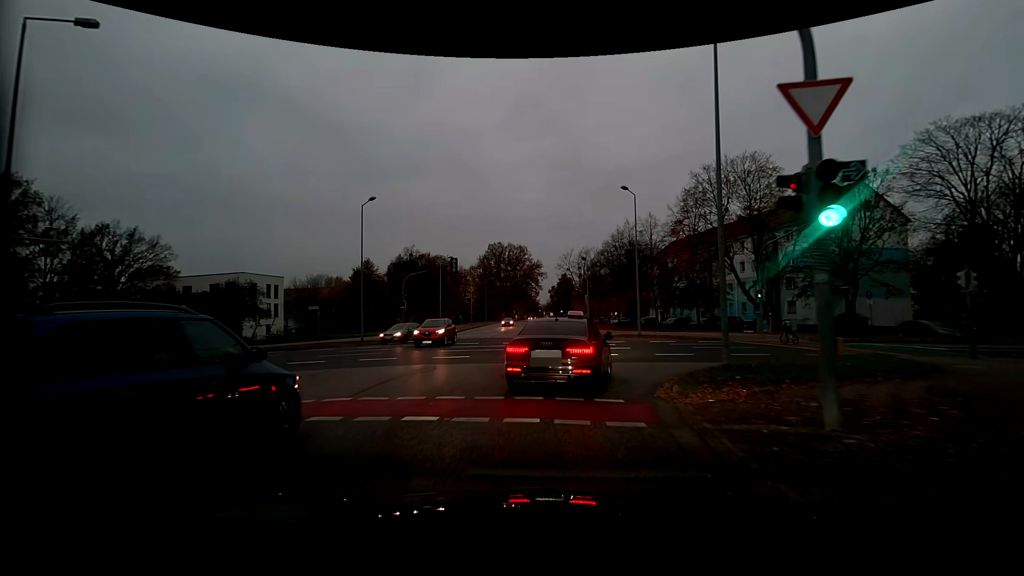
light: Dusk
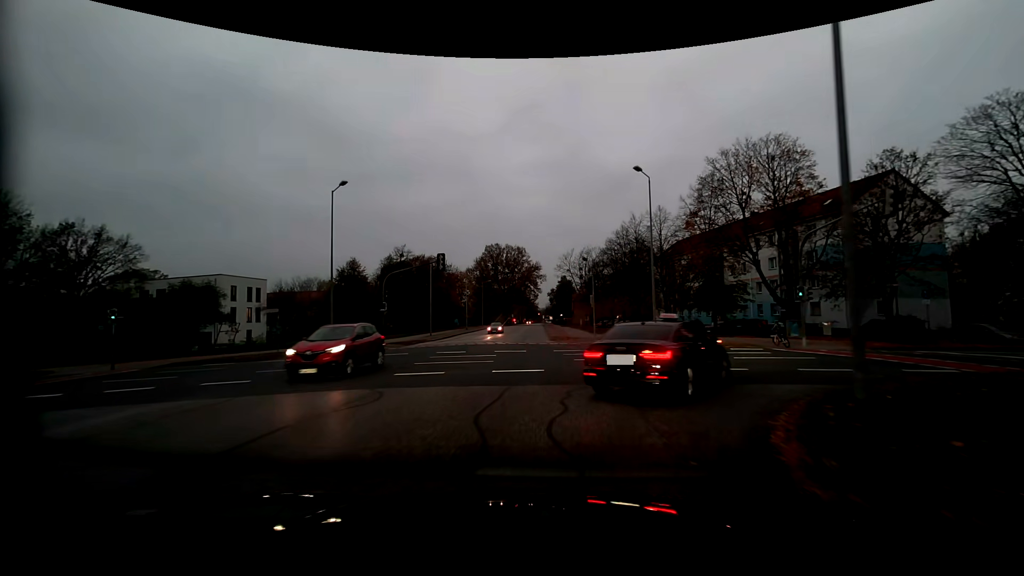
(-0.1, +5.6) m; -2°
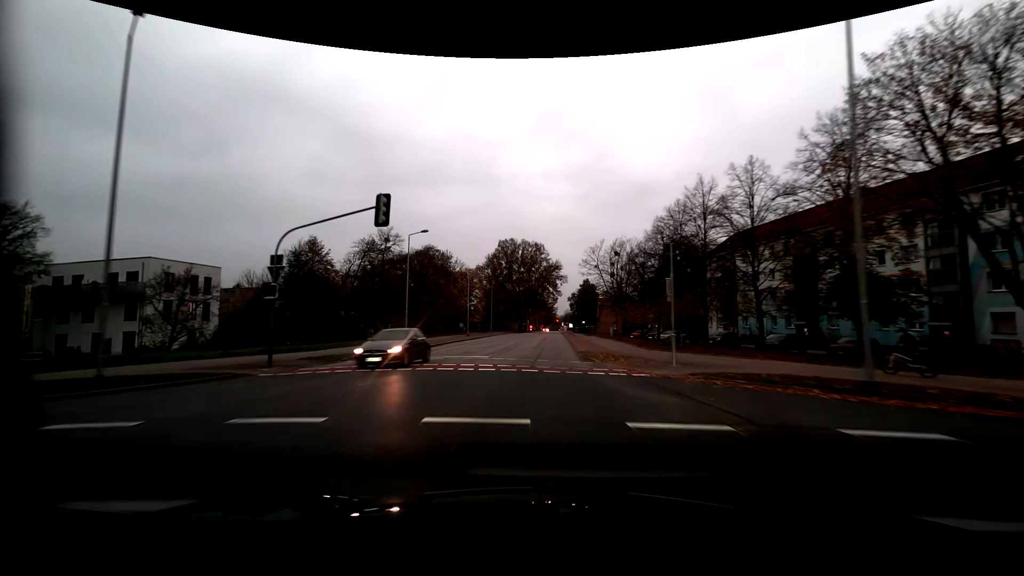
(+0.1, +19.3) m; -1°
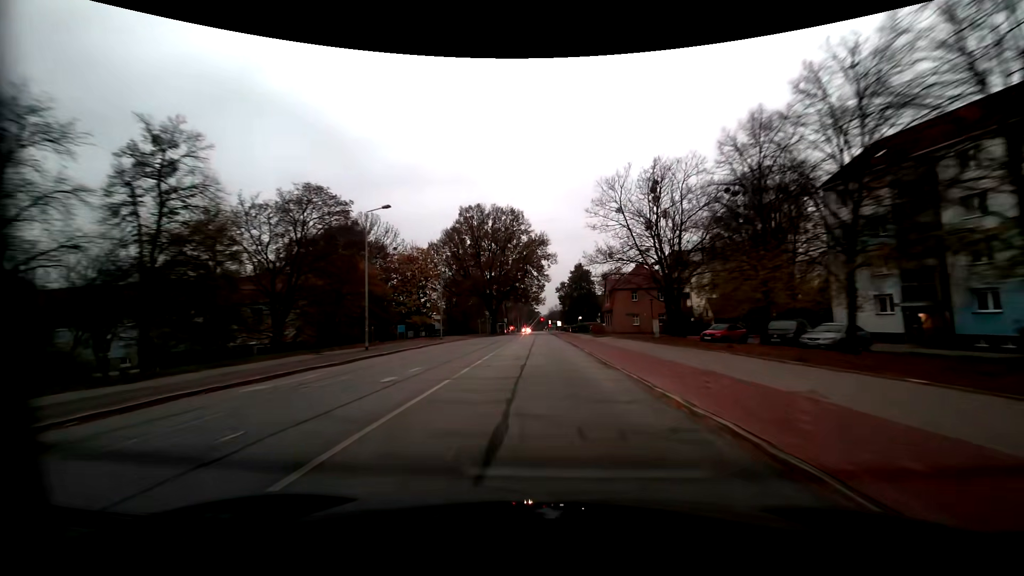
(+0.2, +38.3) m; +2°
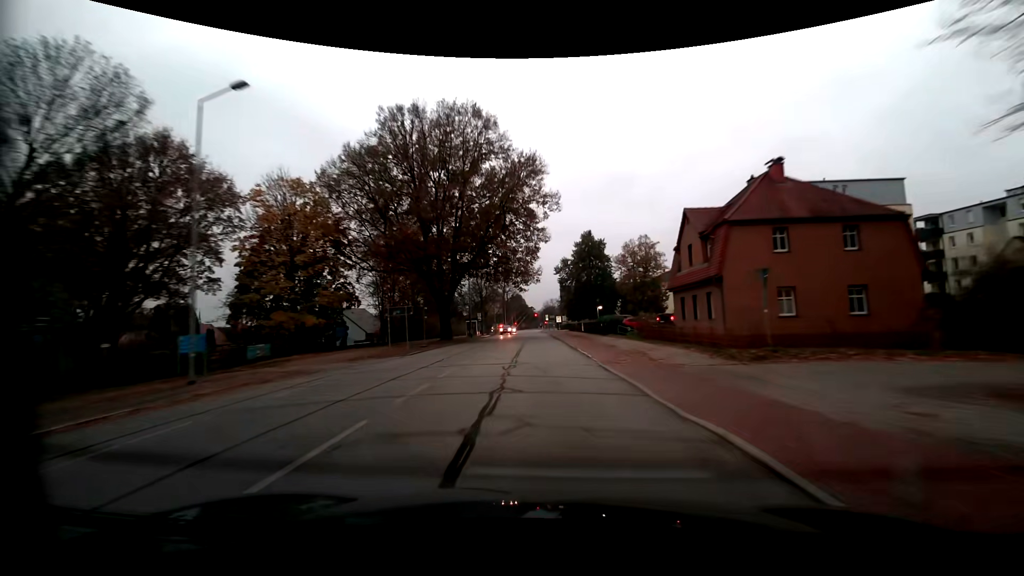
(+0.2, +42.2) m; +1°
